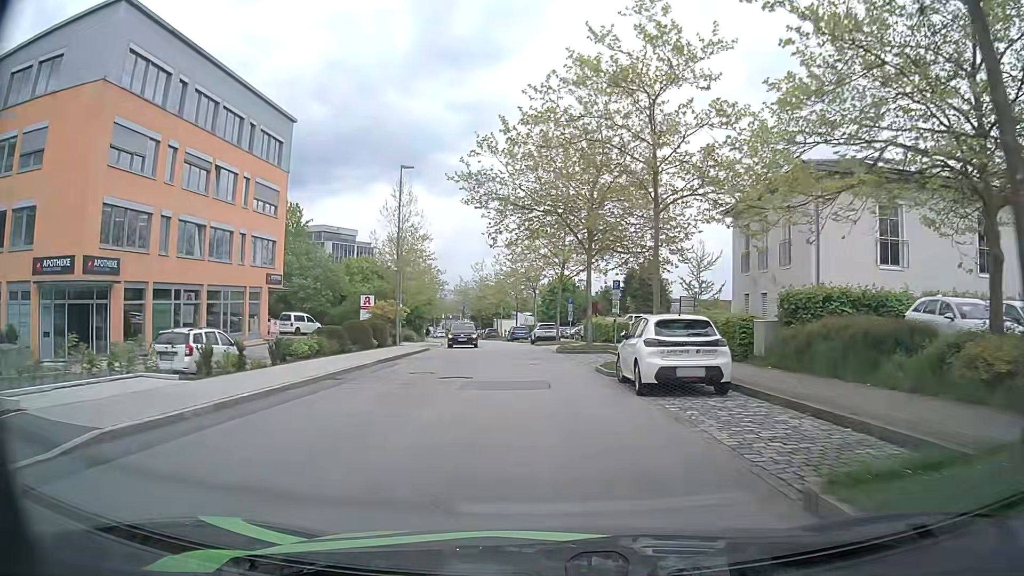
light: Day
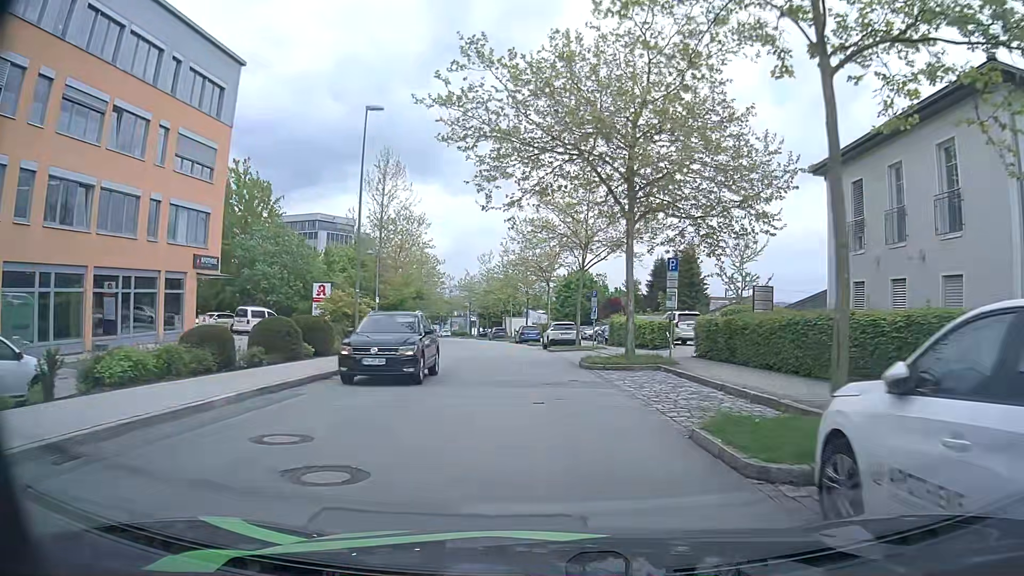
(0.0, +10.8) m; -1°
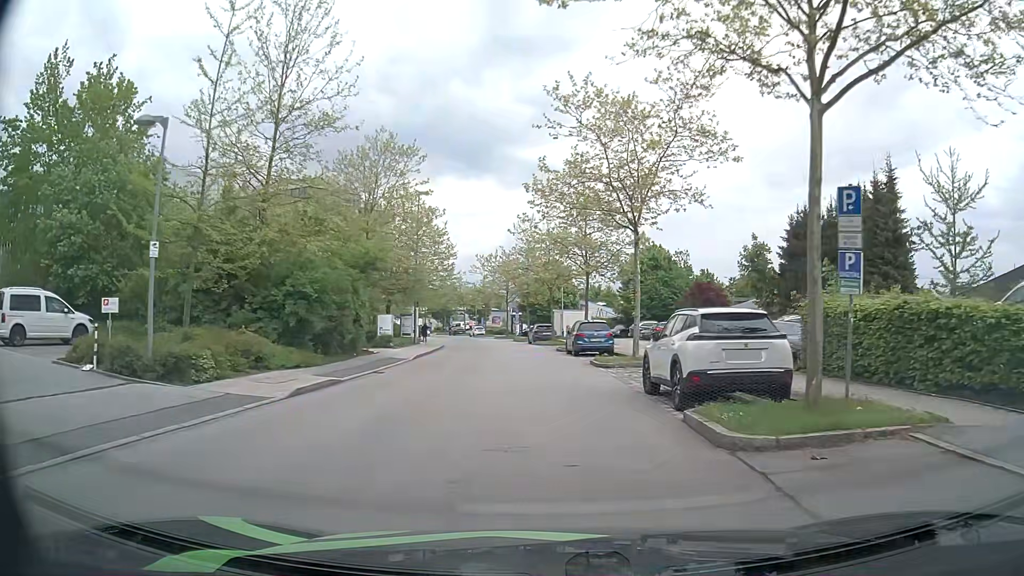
(-0.8, +26.6) m; -4°
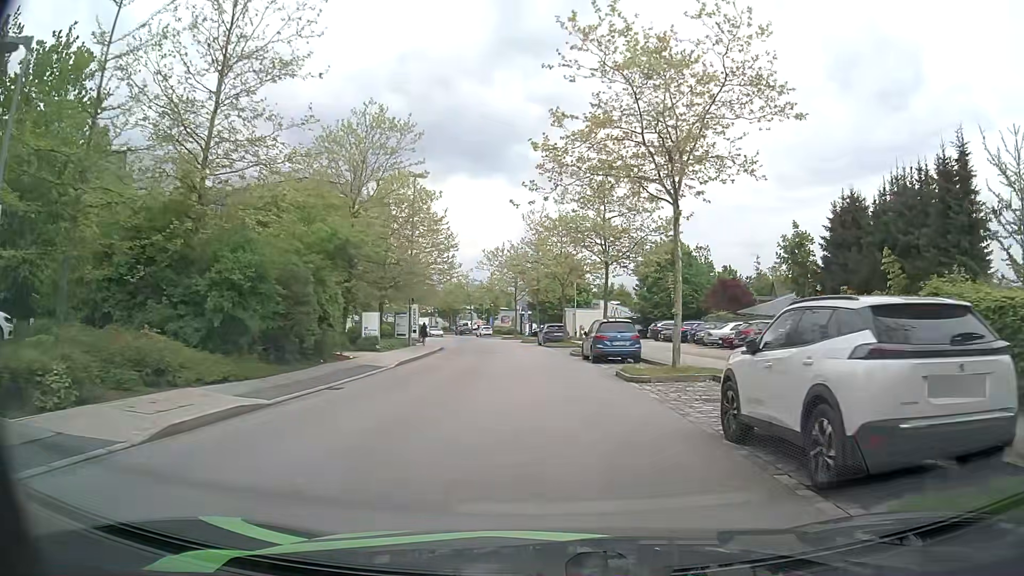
(-0.1, +5.2) m; -1°
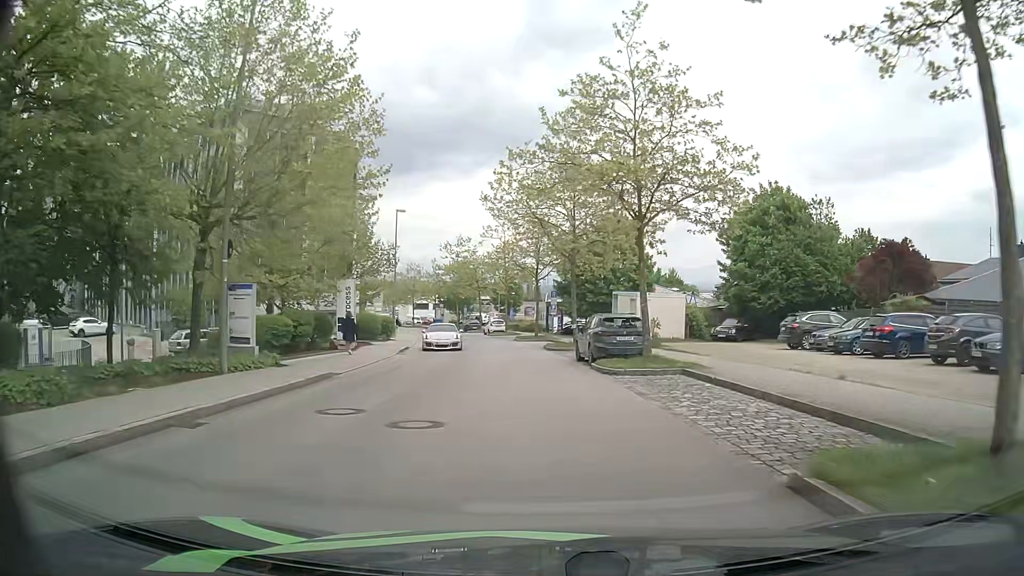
(-0.8, +26.5) m; -3°
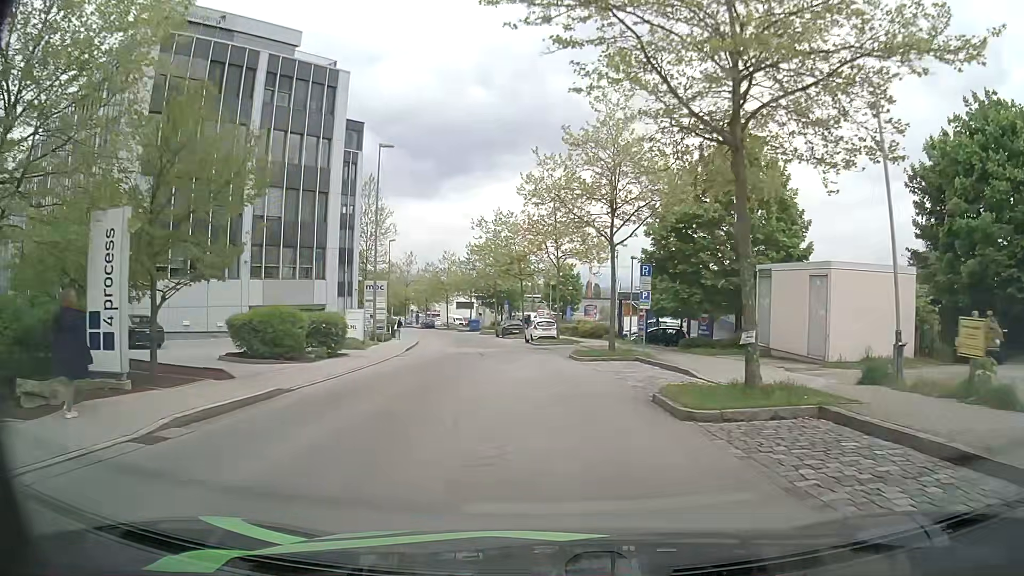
(-0.8, +21.5) m; -5°
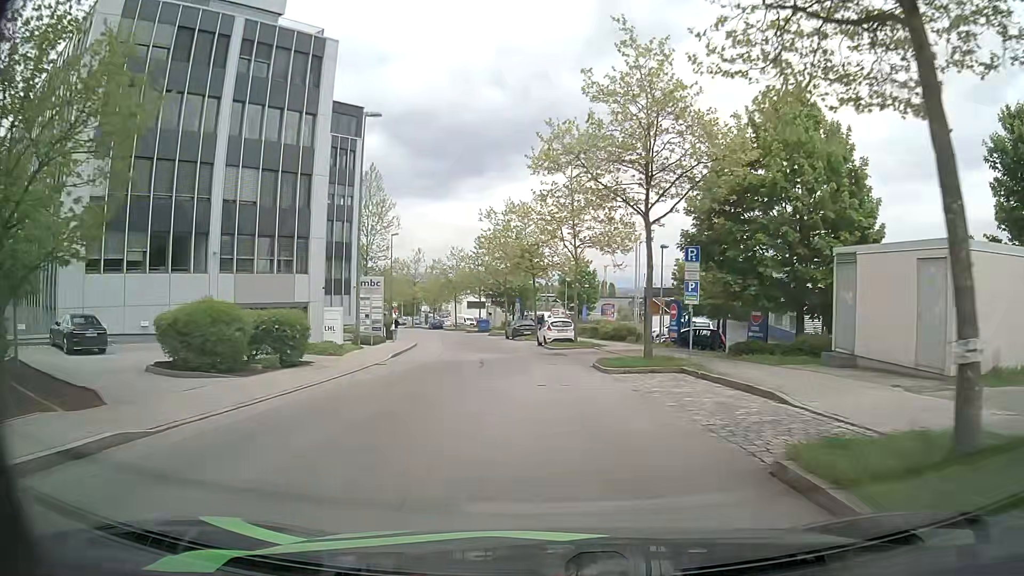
(0.0, +5.5) m; -1°
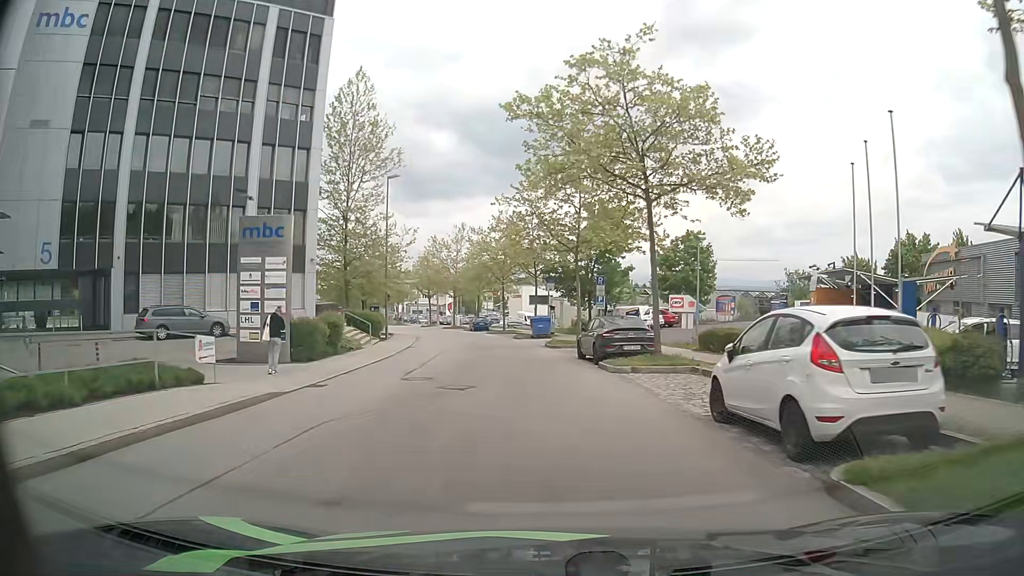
(-1.6, +28.3) m; -7°
